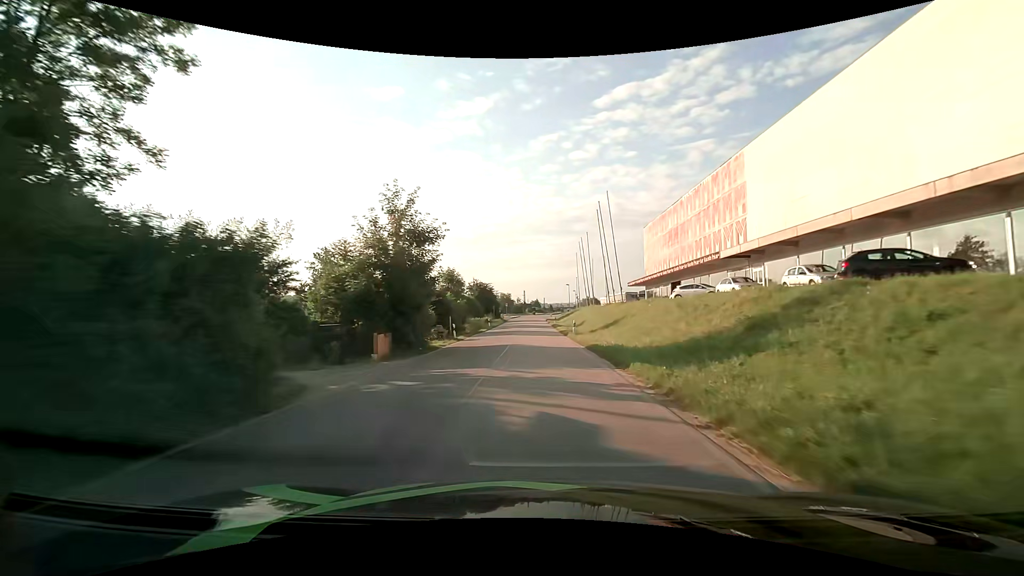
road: unclassified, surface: asphalt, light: Day
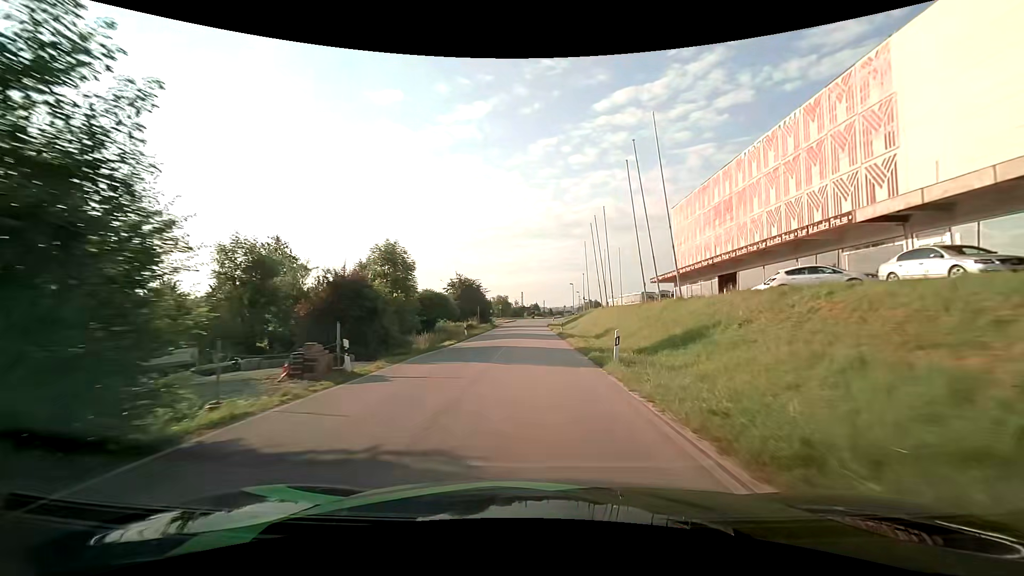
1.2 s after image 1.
(0.0, +17.7) m; 0°
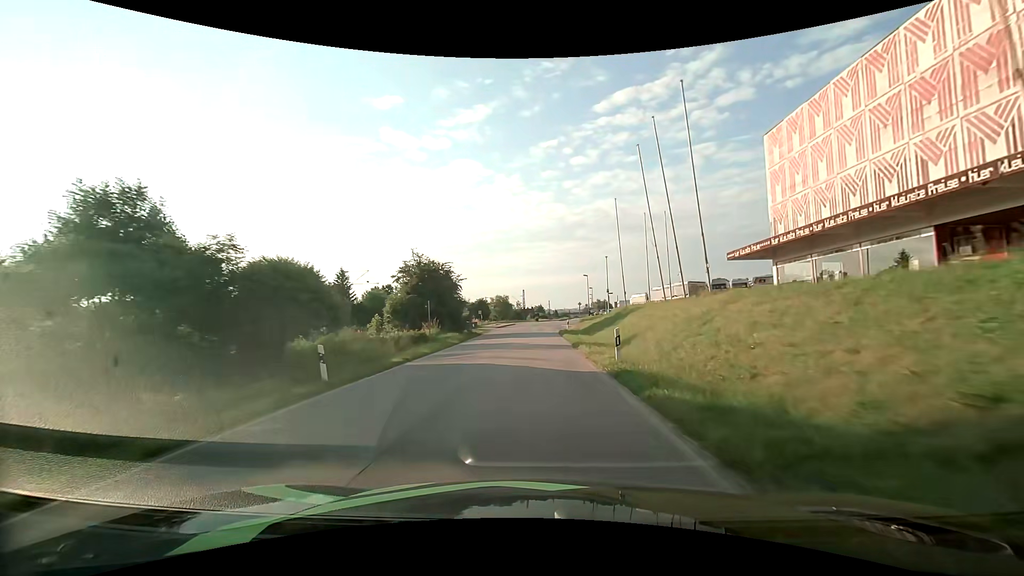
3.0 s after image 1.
(-0.2, +26.0) m; -1°
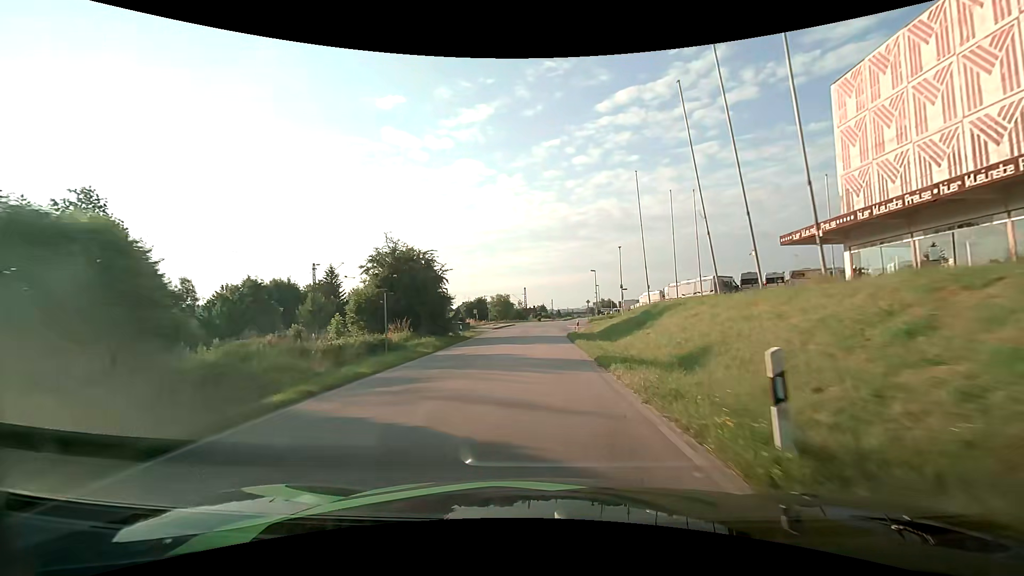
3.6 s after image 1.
(0.0, +8.5) m; 0°
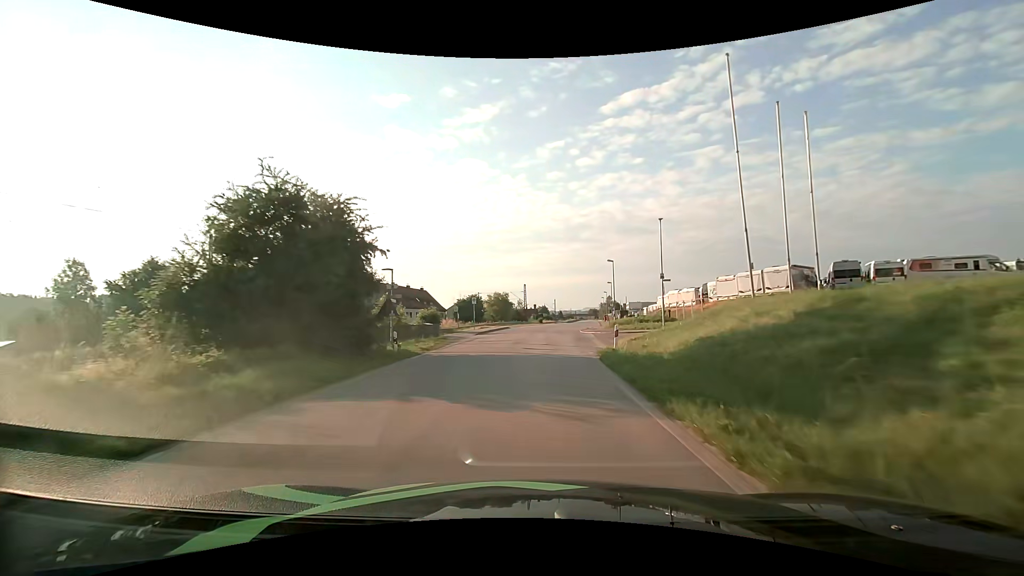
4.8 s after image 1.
(-0.1, +16.9) m; -1°
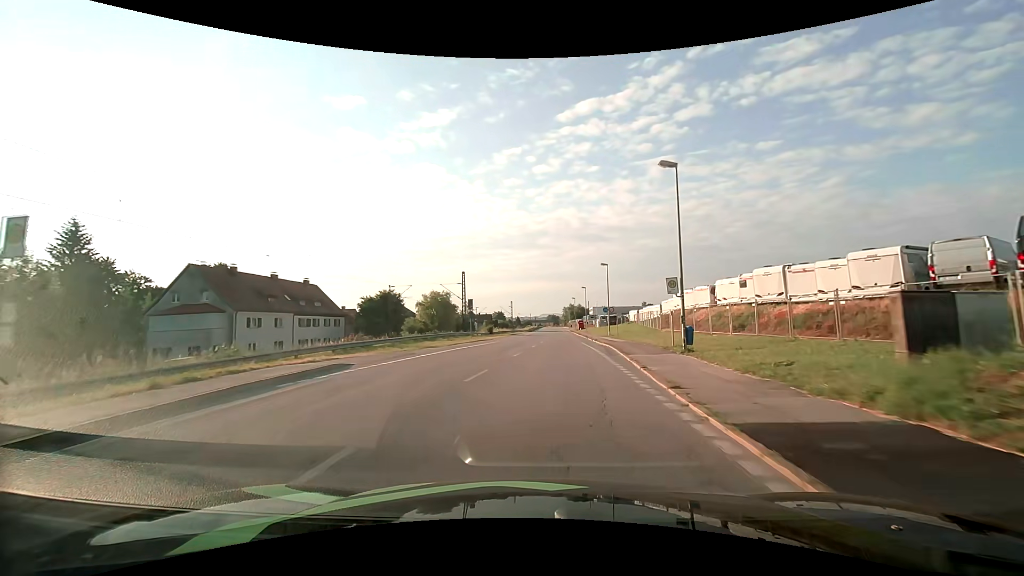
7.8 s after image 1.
(+1.6, +41.9) m; +5°
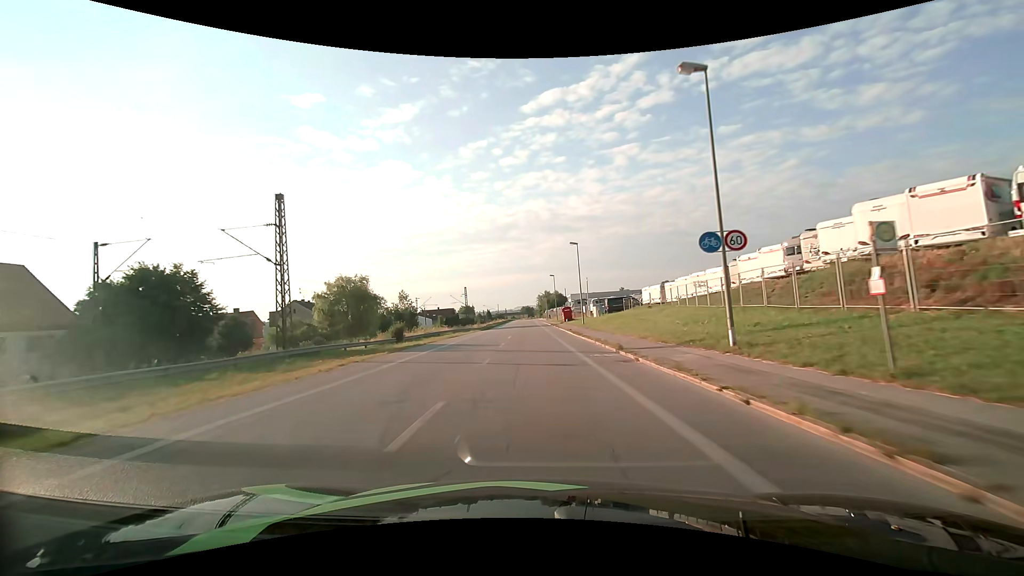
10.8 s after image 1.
(+2.2, +42.8) m; +3°
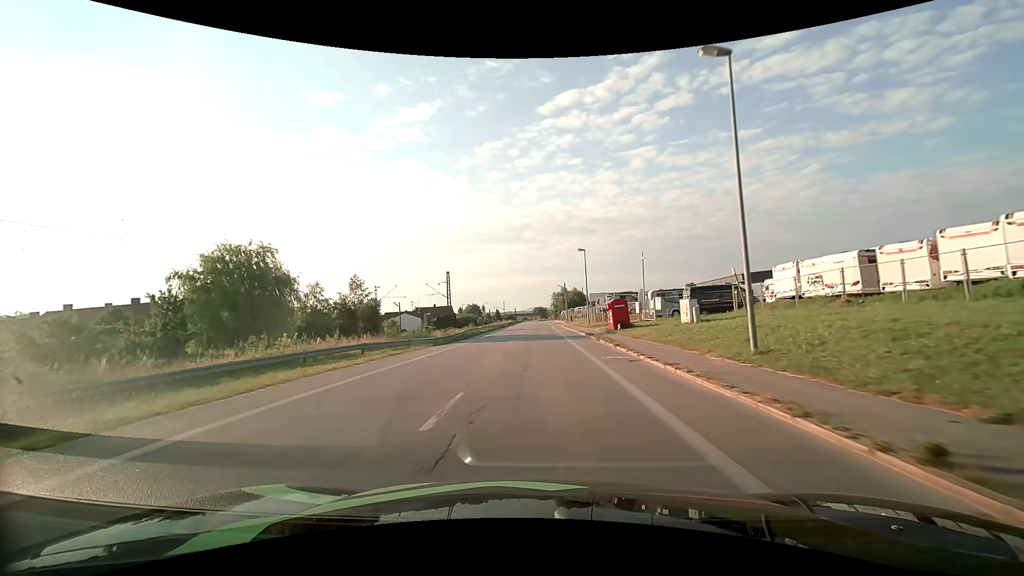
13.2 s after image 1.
(-0.8, +35.6) m; -2°
(0, +10) (0, +20) (0, +30) (0, +40) (0, +50) (0, +60) (0, +70) (0, +80) (0, +90) (0, +100) m
